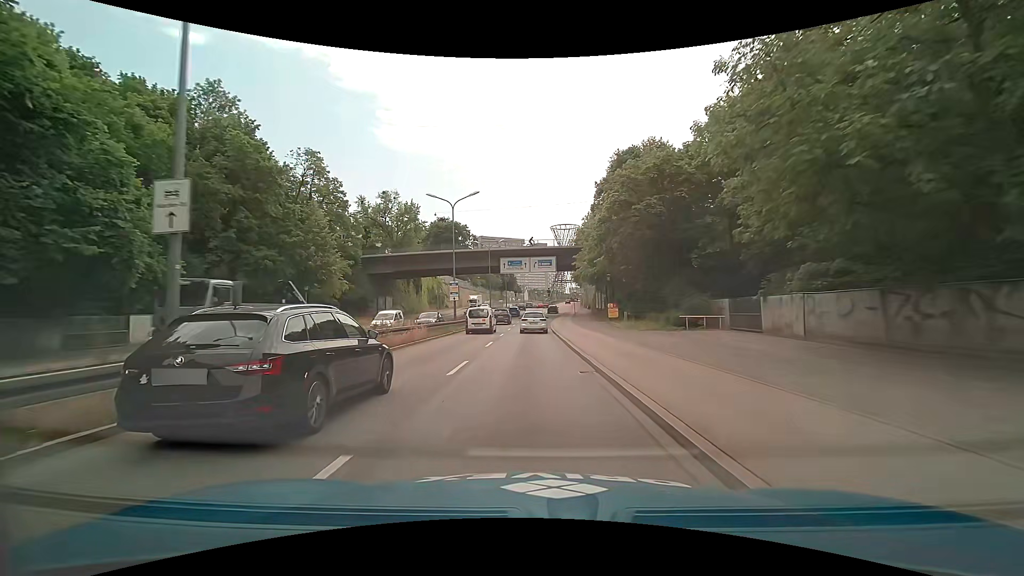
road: trunk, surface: asphalt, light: Day
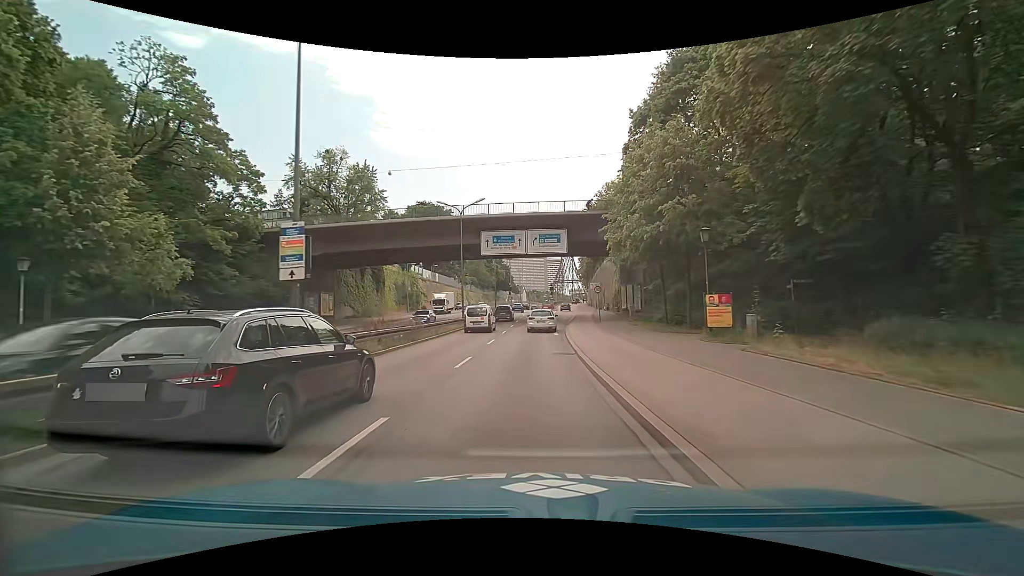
(0.0, +25.7) m; 0°
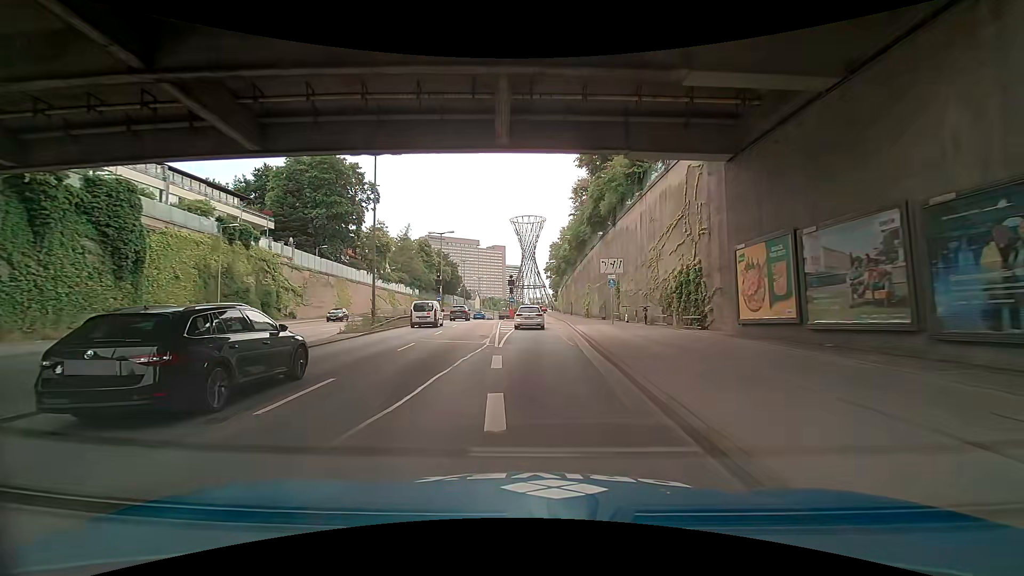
(+0.9, +42.2) m; +5°
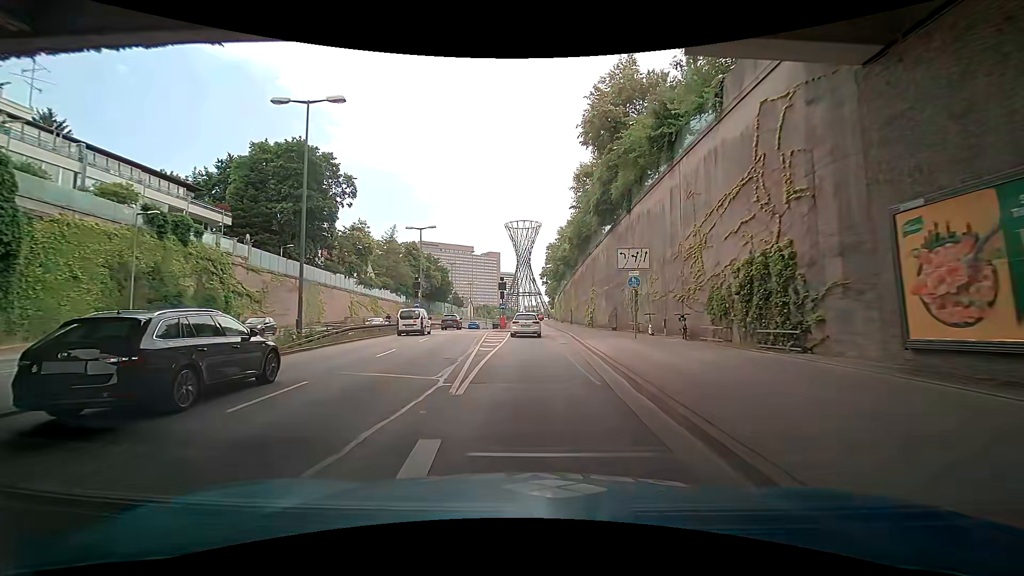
(-0.1, +8.6) m; +1°
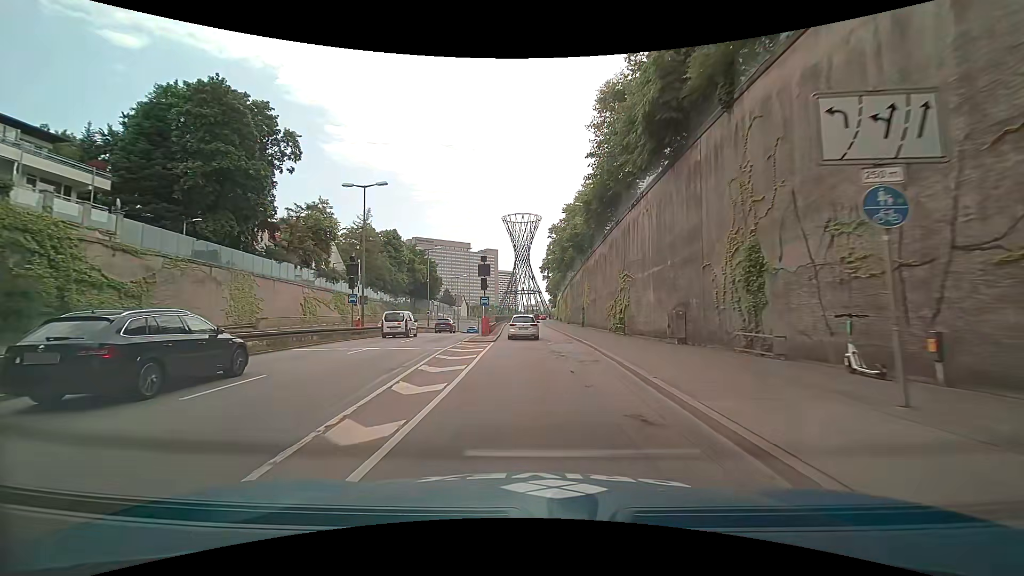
(-0.5, +17.0) m; -1°
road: trunk_link
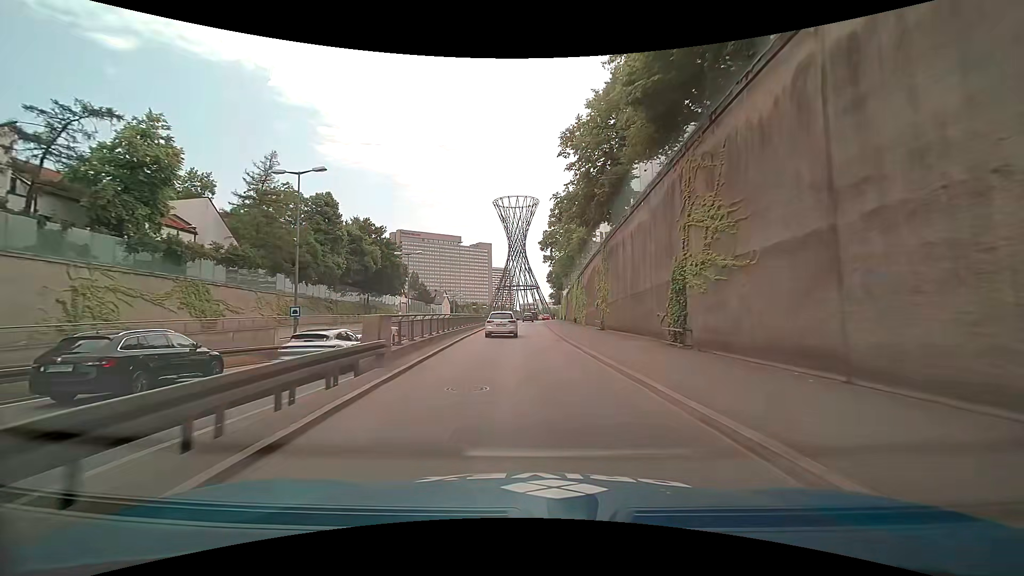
(0.0, +33.9) m; 0°
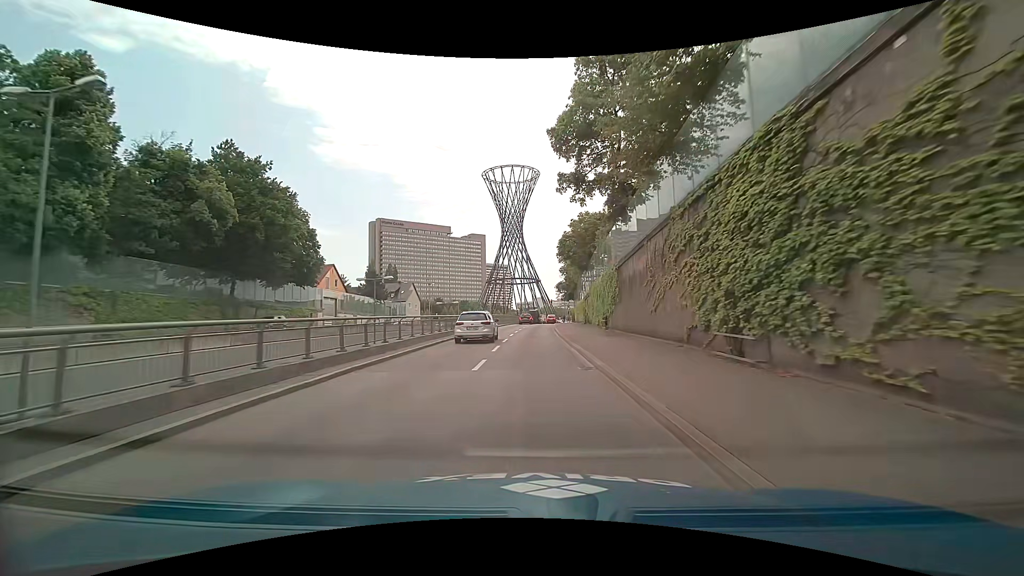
(+0.4, +42.0) m; 0°
